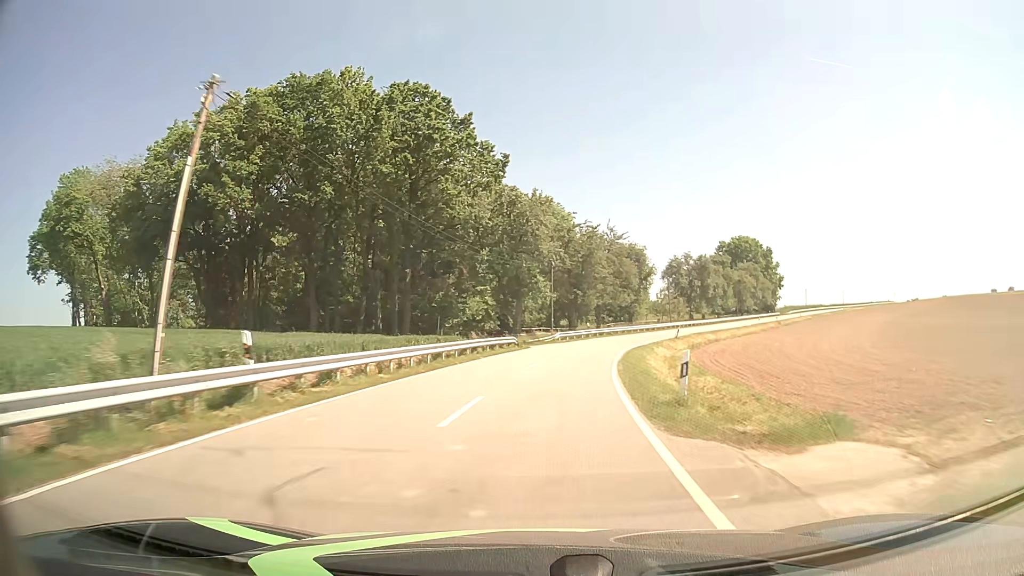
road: tertiary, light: Day
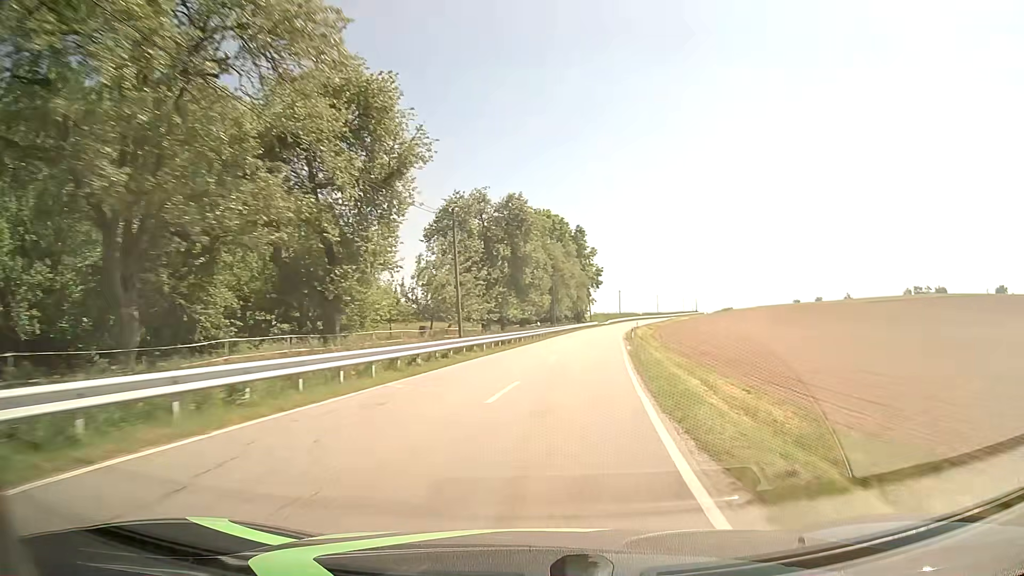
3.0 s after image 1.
(+9.3, +56.1) m; +21°
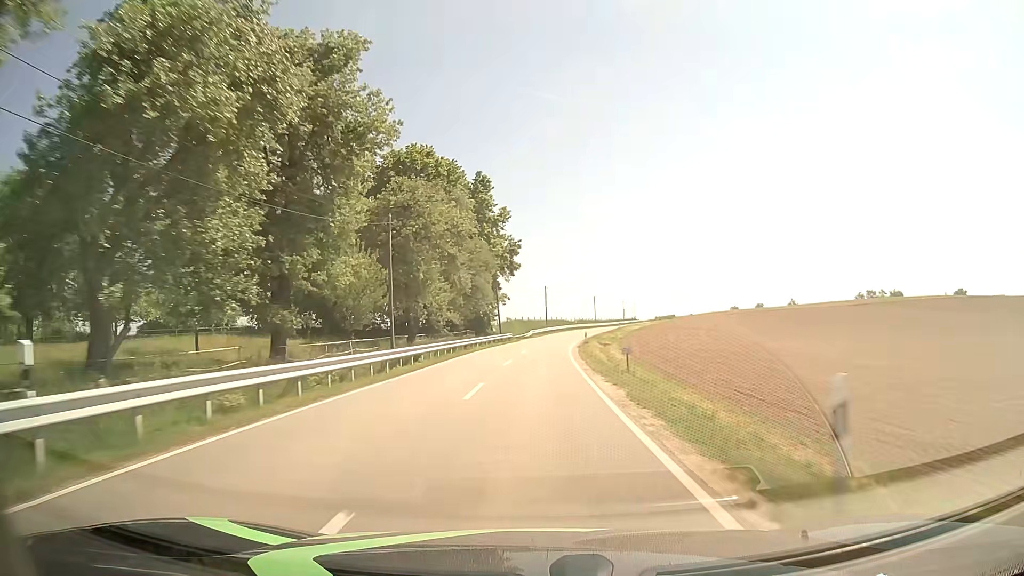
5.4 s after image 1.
(+4.6, +46.3) m; +7°
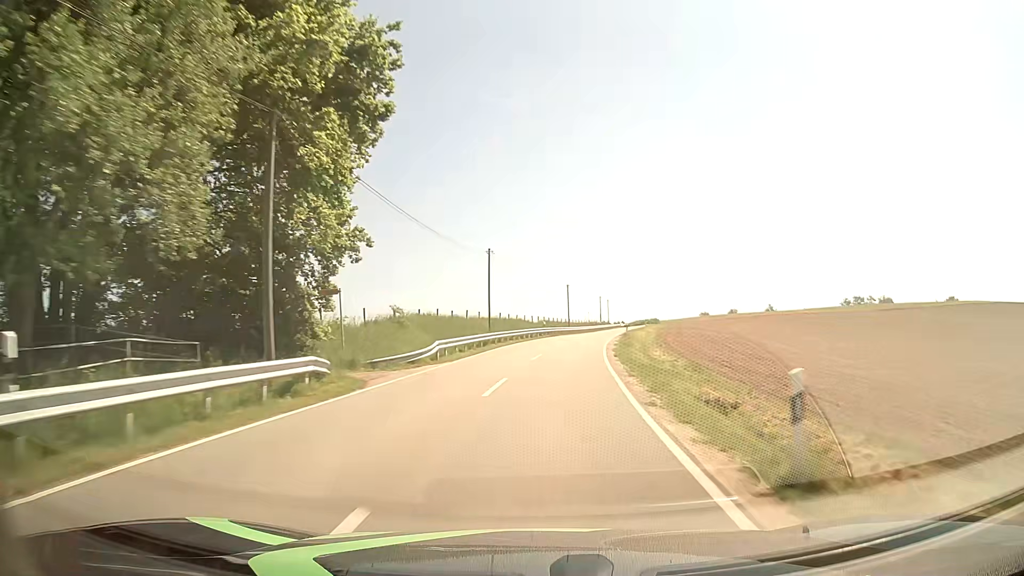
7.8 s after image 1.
(+1.3, +48.3) m; +4°
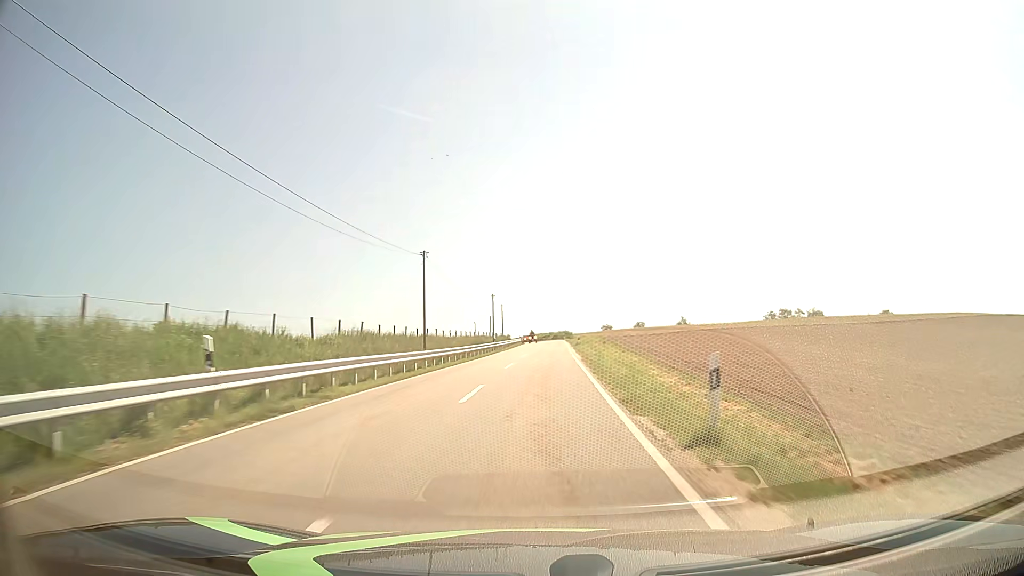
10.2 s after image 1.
(+3.9, +48.0) m; +9°
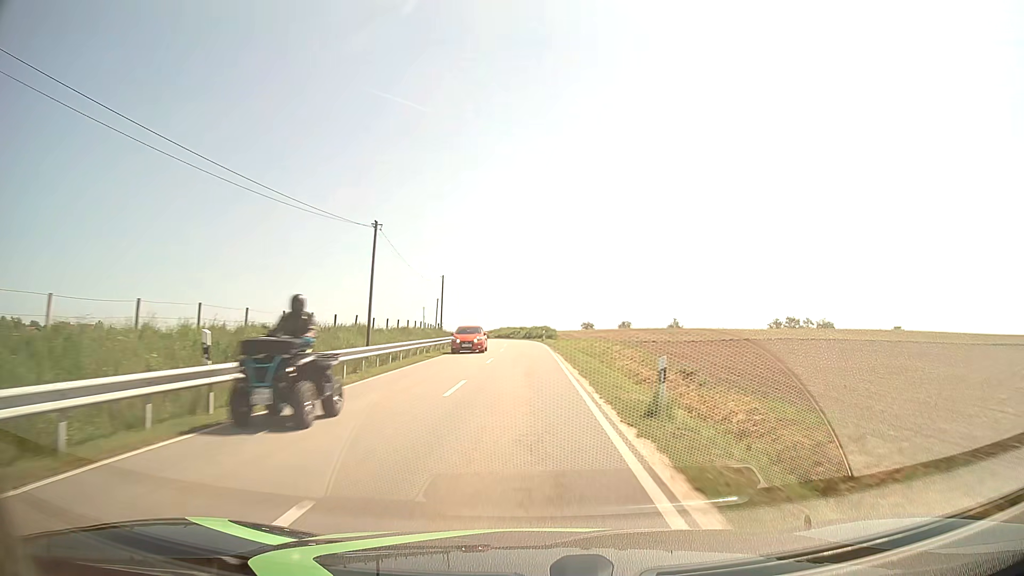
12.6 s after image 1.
(+1.5, +47.7) m; +2°
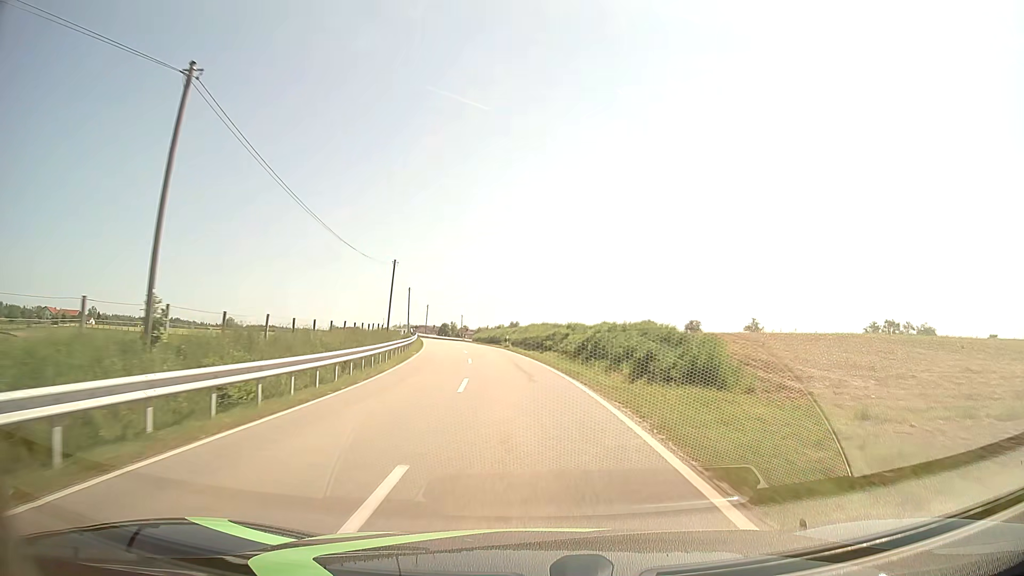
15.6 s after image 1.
(-1.2, +59.2) m; -4°
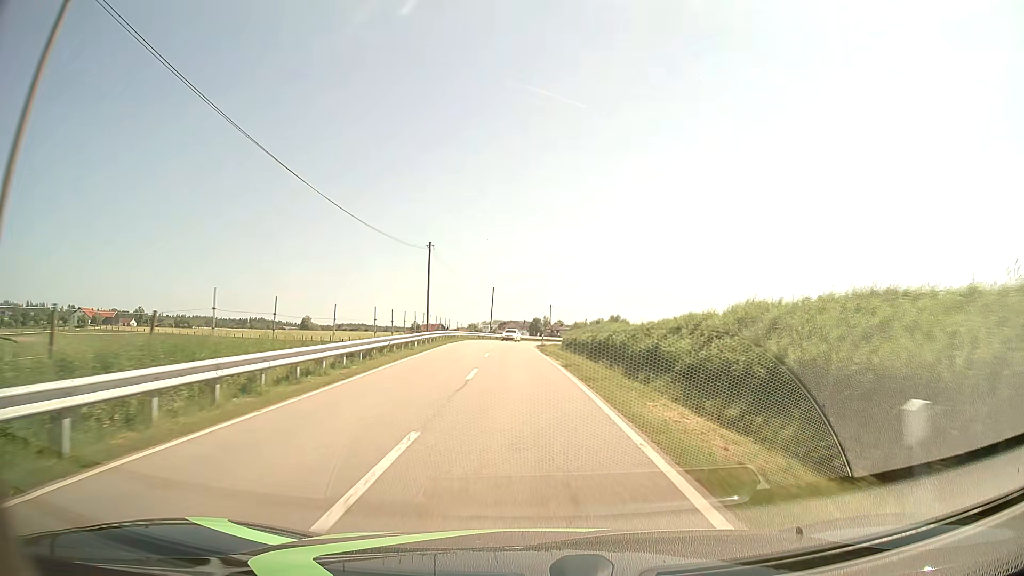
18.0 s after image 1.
(-3.3, +46.4) m; -8°
